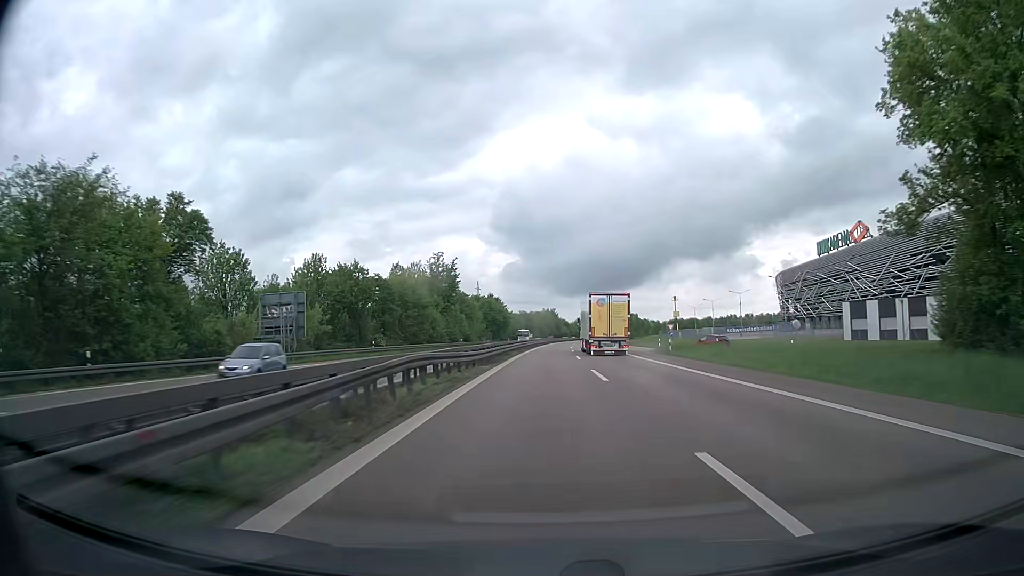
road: trunk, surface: asphalt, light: Day
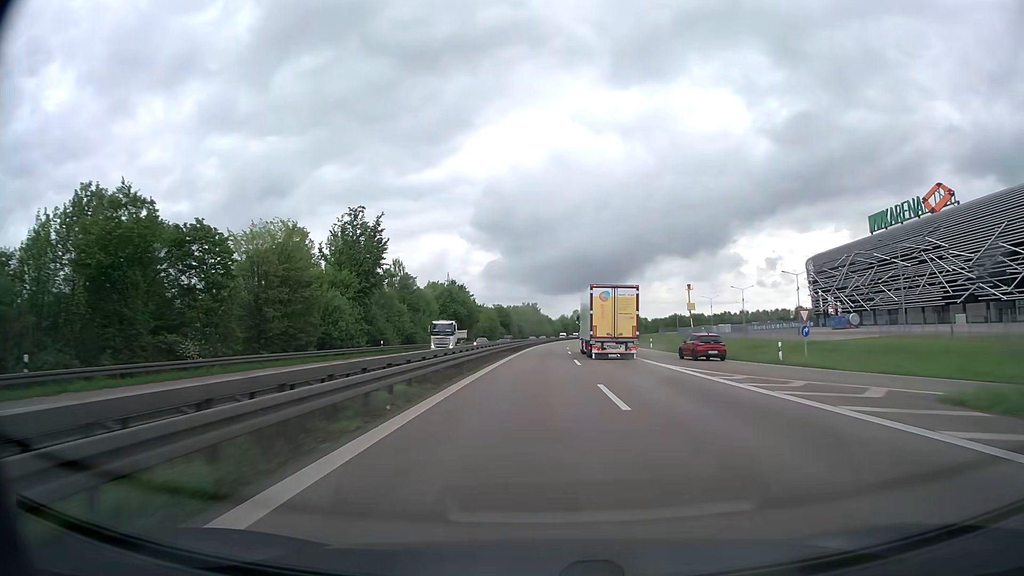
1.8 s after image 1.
(+0.6, +43.7) m; +2°
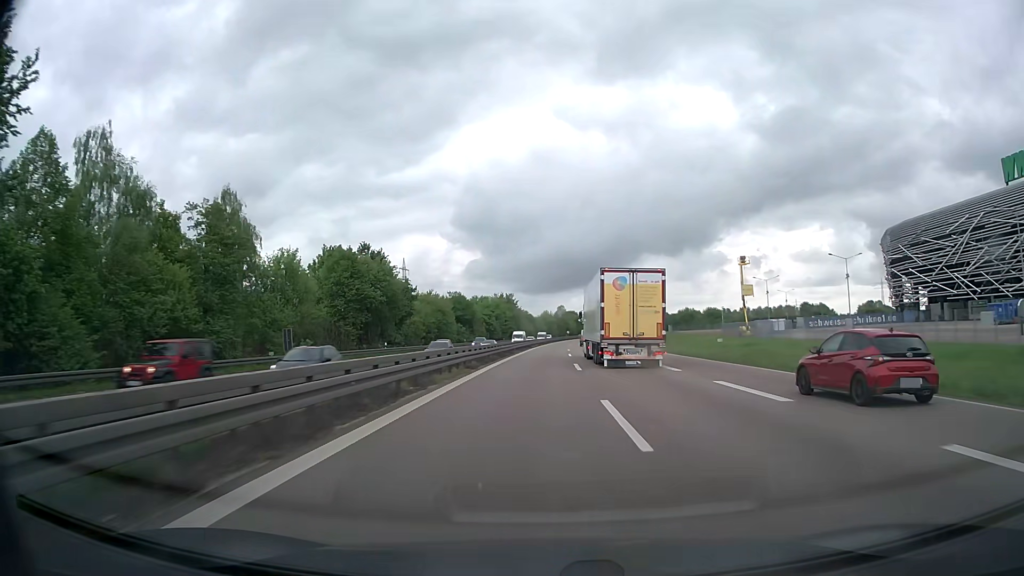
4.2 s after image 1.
(+0.9, +58.5) m; +2°
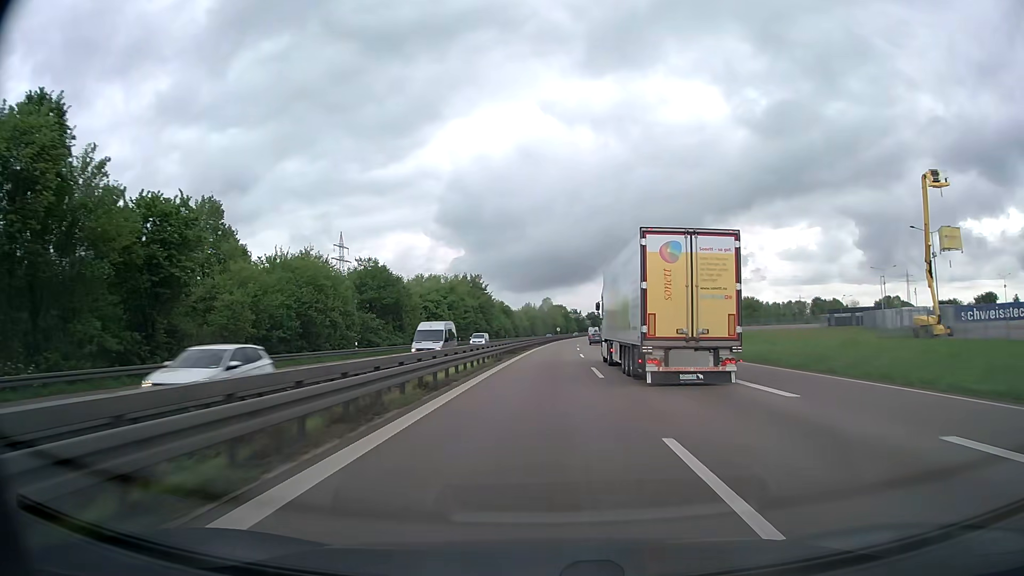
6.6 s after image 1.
(+0.6, +59.6) m; +1°
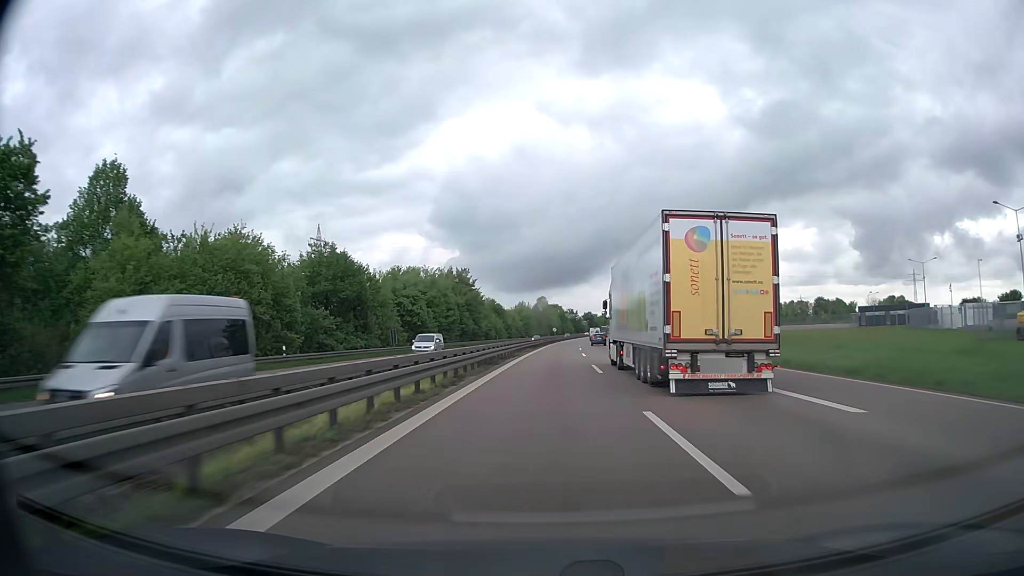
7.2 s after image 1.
(+0.1, +15.1) m; 0°
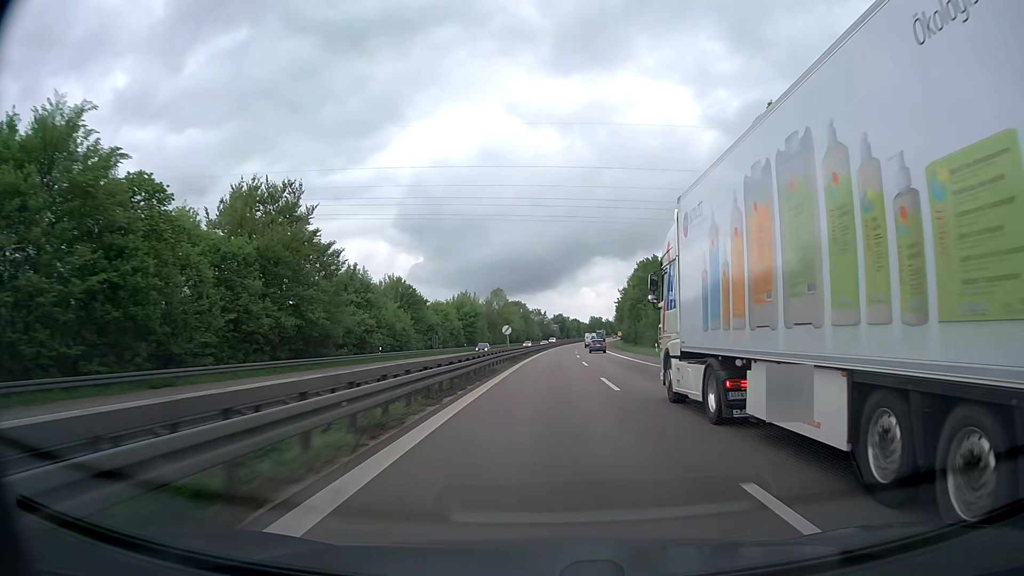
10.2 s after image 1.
(+2.2, +78.4) m; +3°
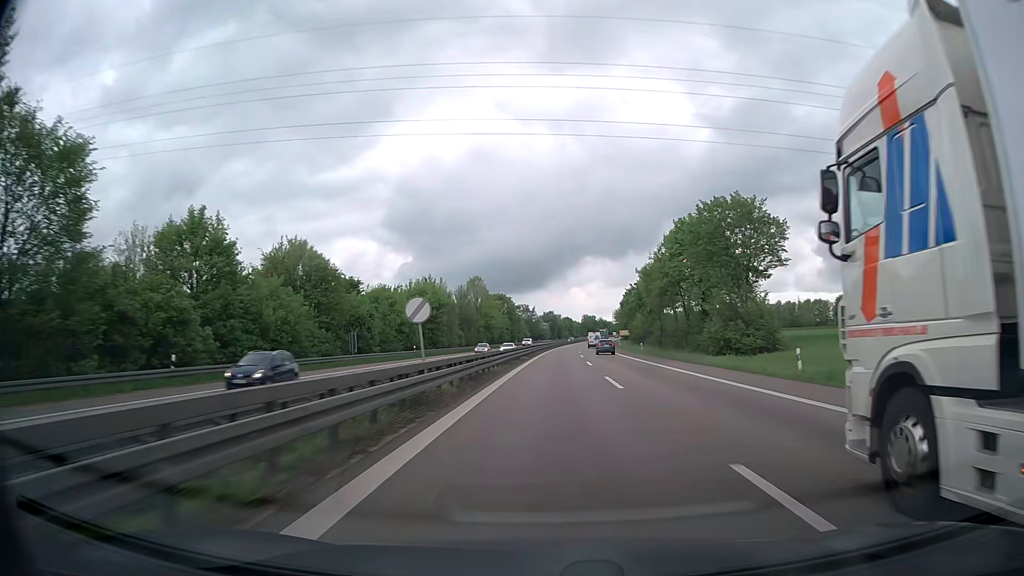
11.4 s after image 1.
(+0.3, +35.7) m; +1°
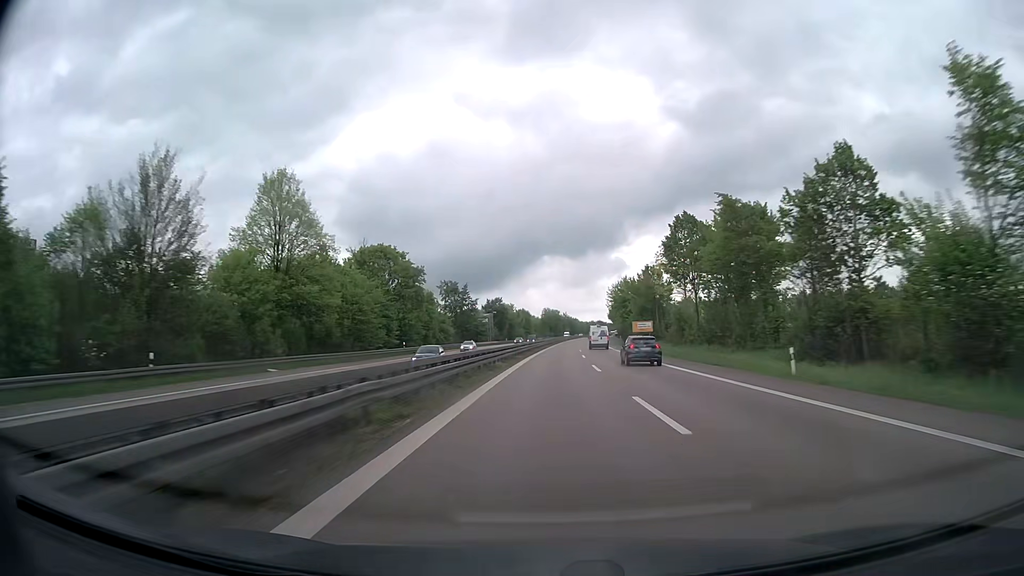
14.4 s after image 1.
(+3.2, +101.1) m; +4°
(0, +10) (0, +20) (0, +30) (+1, +40) (+1, +50) (+1, +60) (+2, +70) (+2, +80) (+3, +90) (+3, +100) m
